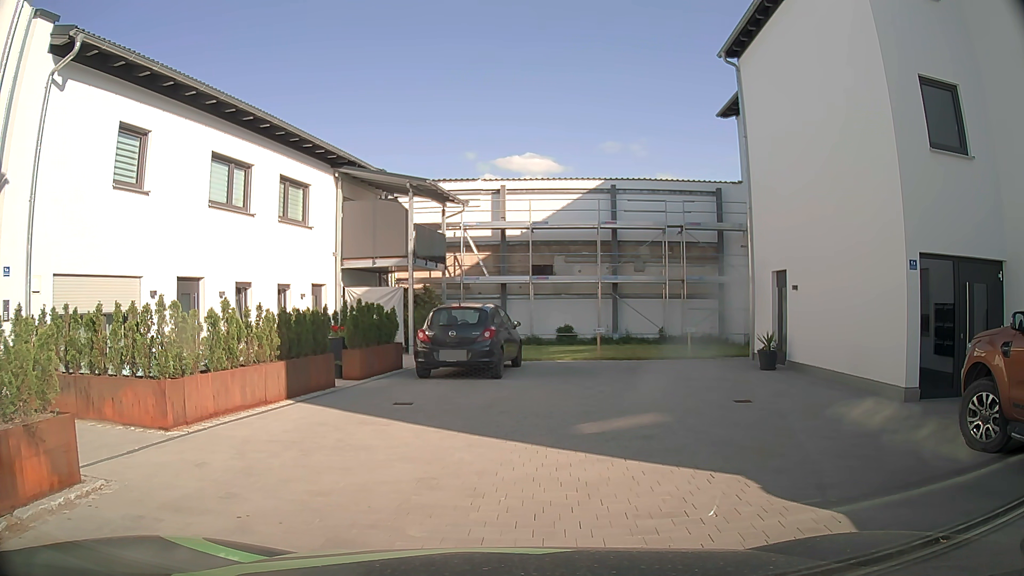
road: tertiary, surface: asphalt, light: Day
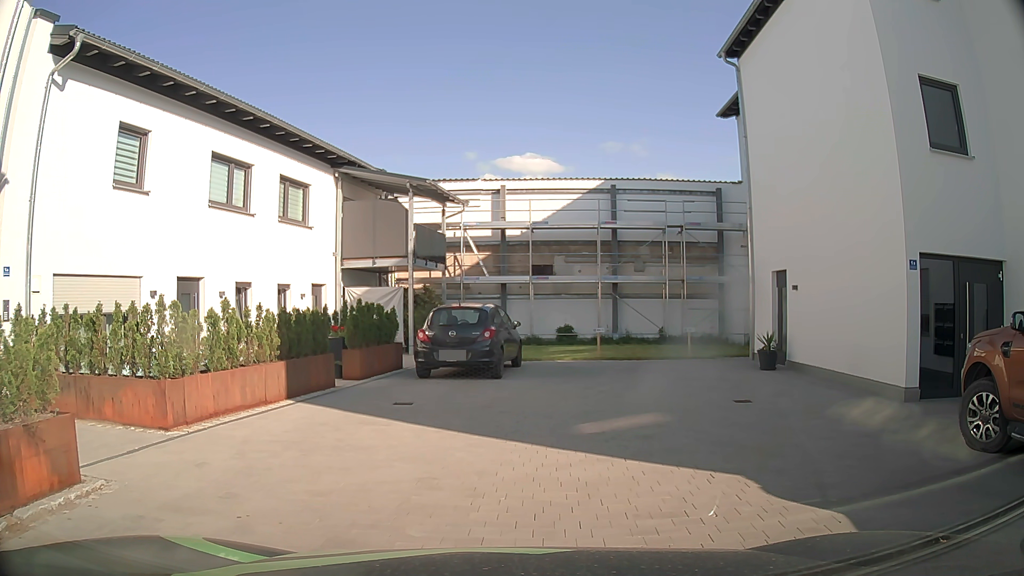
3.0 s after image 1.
(0.0, 0.0) m; 0°
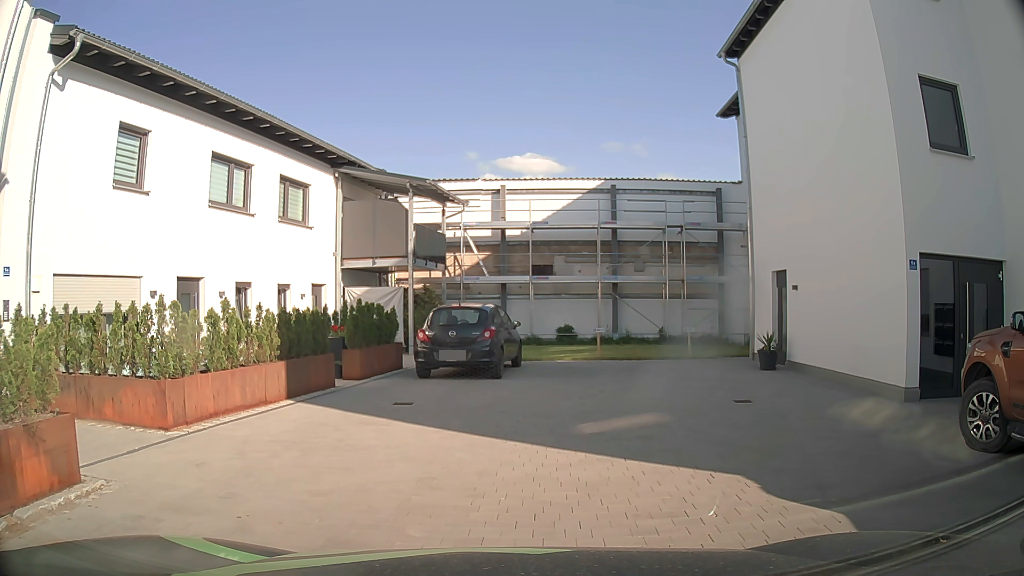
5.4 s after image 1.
(0.0, 0.0) m; 0°
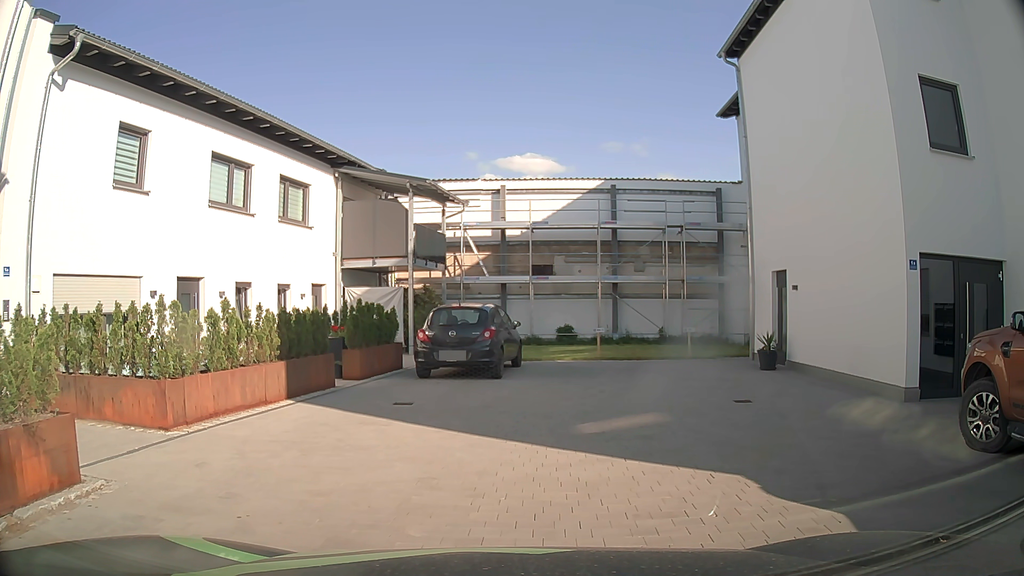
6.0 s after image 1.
(0.0, 0.0) m; 0°
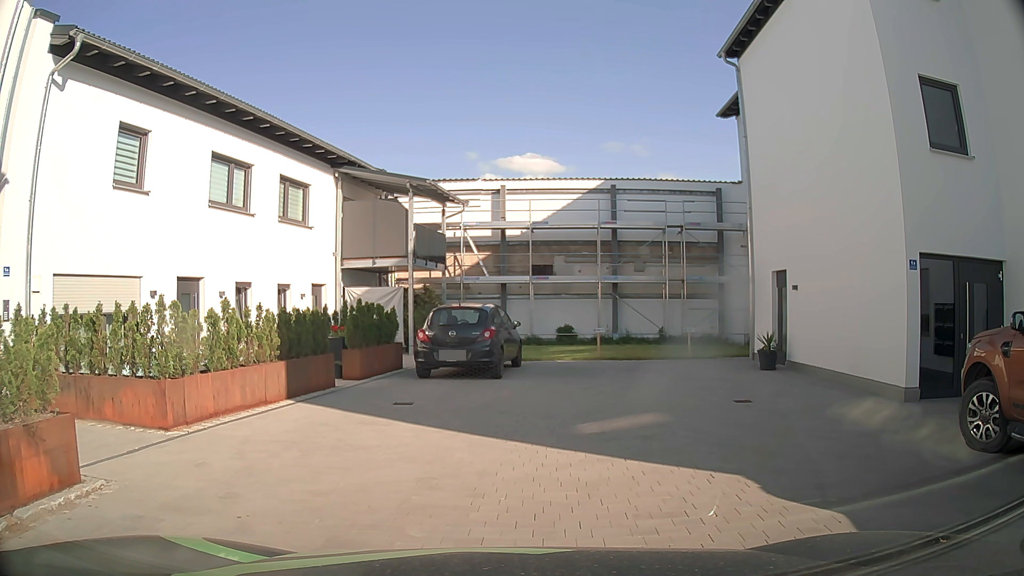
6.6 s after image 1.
(0.0, 0.0) m; 0°
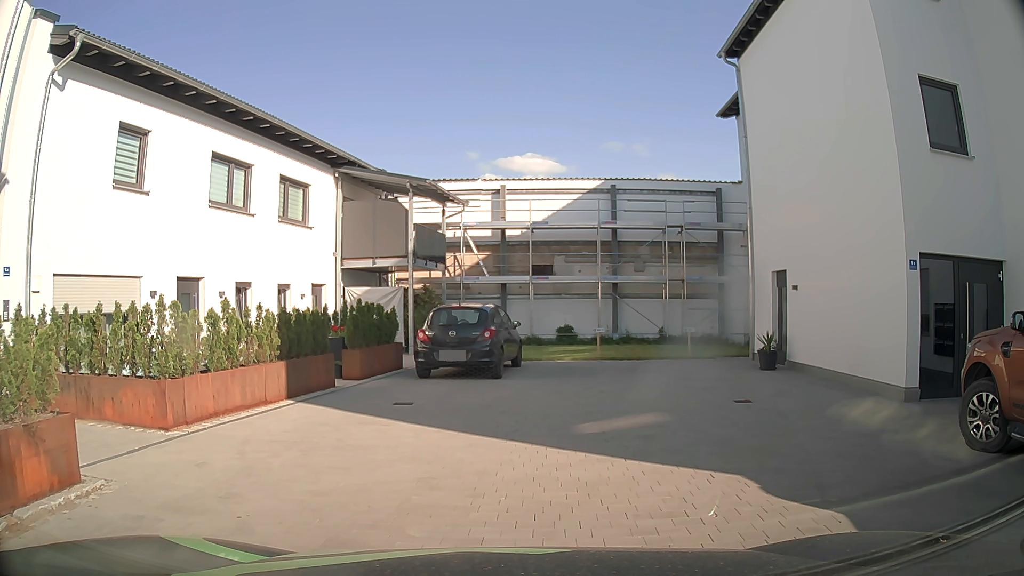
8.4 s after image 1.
(0.0, 0.0) m; 0°
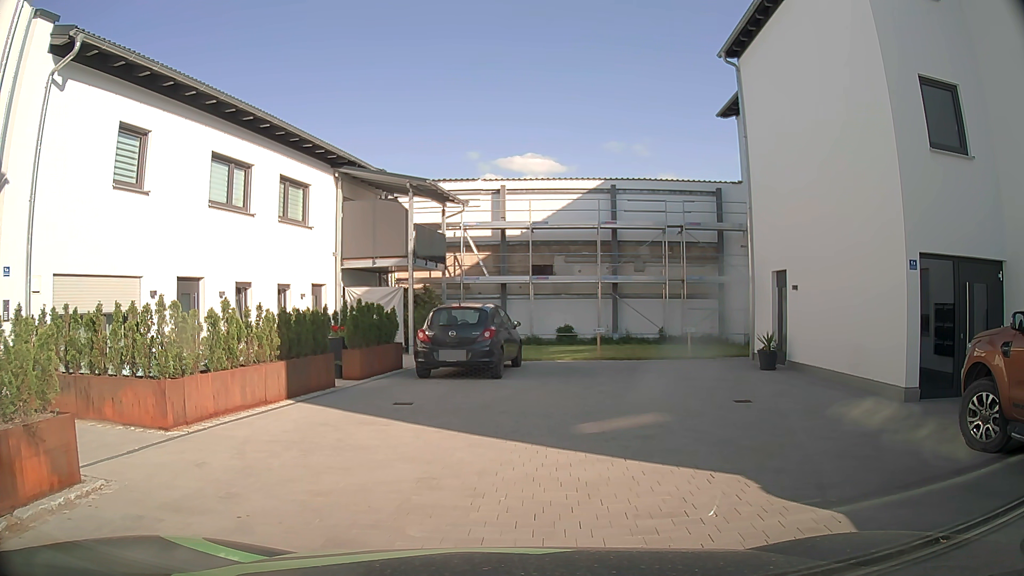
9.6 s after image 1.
(0.0, 0.0) m; 0°
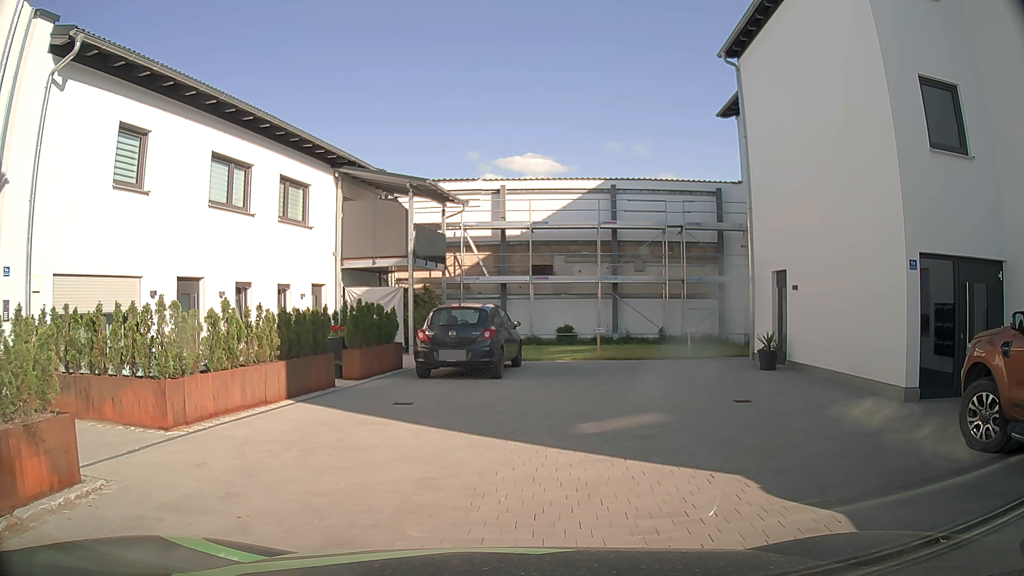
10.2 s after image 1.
(0.0, 0.0) m; 0°
